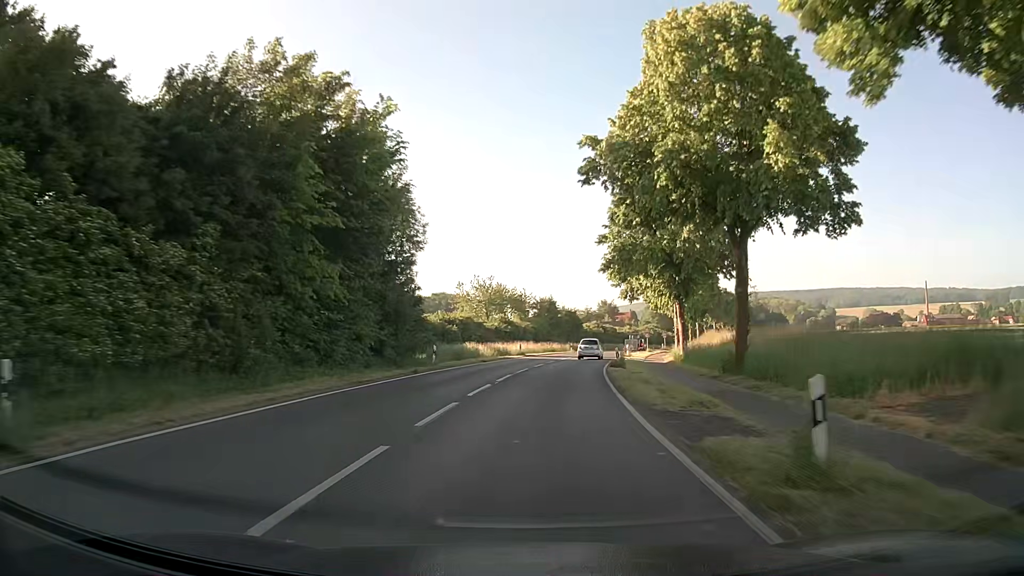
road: secondary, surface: asphalt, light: Day
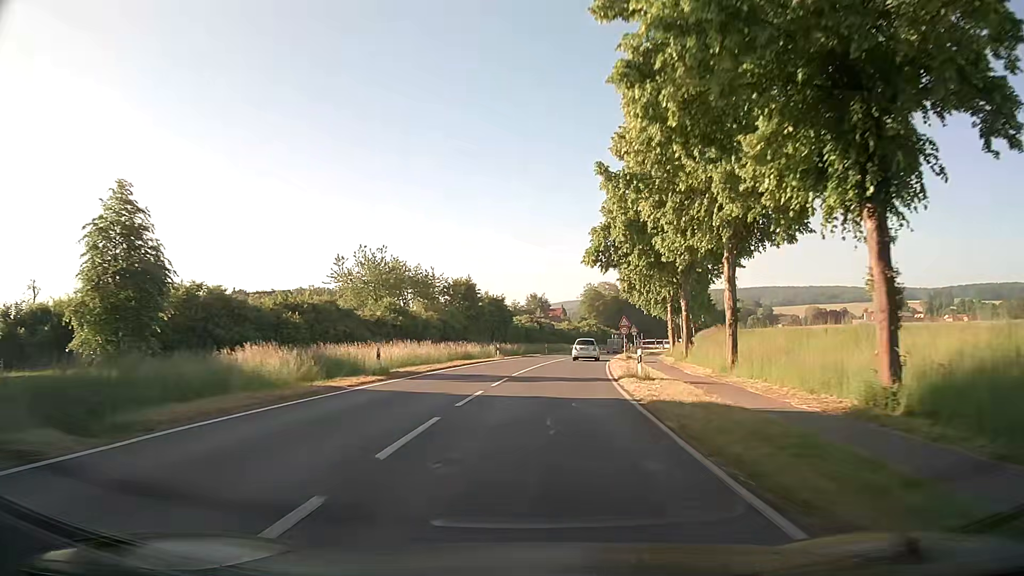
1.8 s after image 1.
(+1.8, +33.0) m; +6°
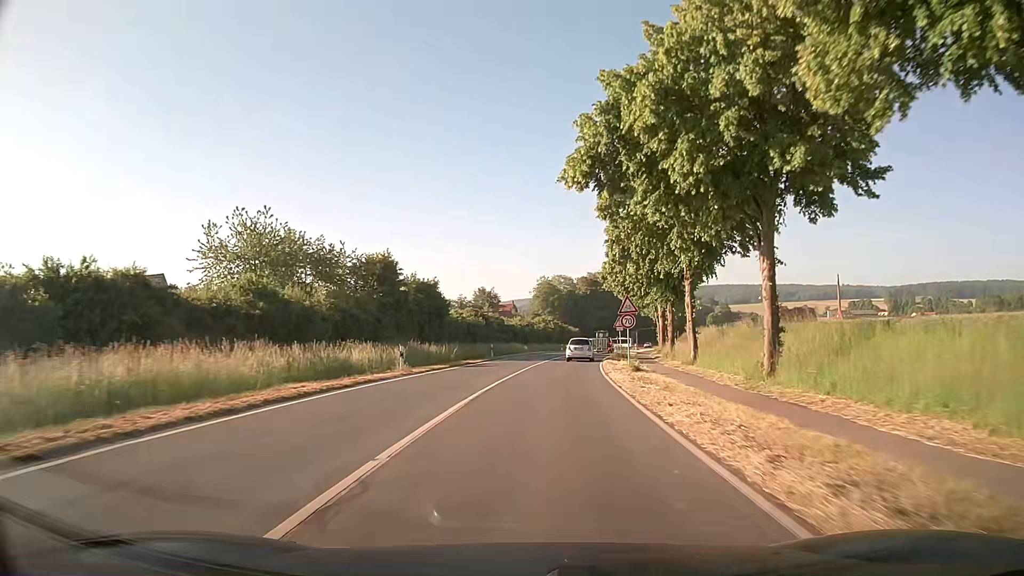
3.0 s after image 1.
(+0.7, +21.9) m; +4°
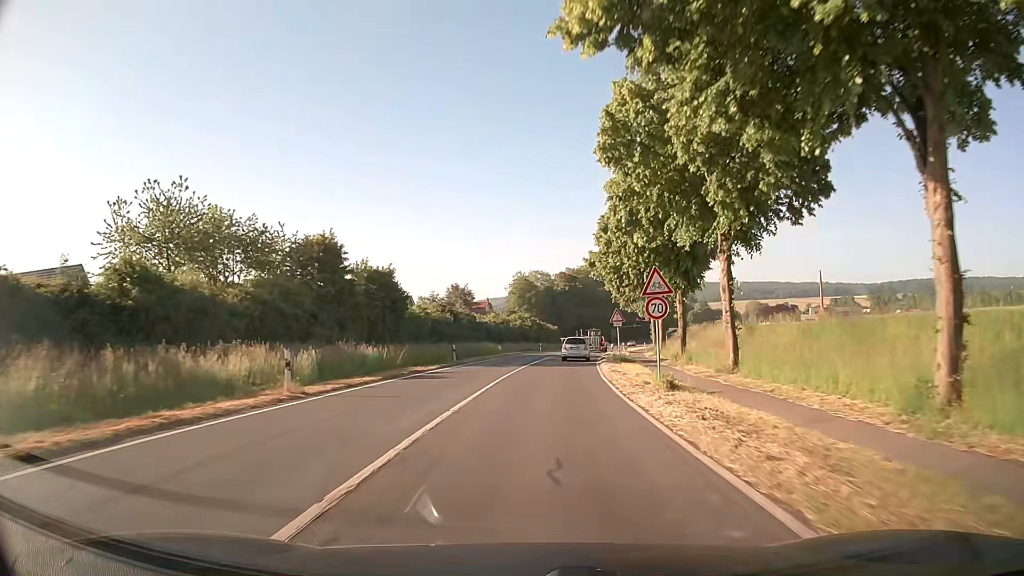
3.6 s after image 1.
(+0.2, +10.8) m; +2°
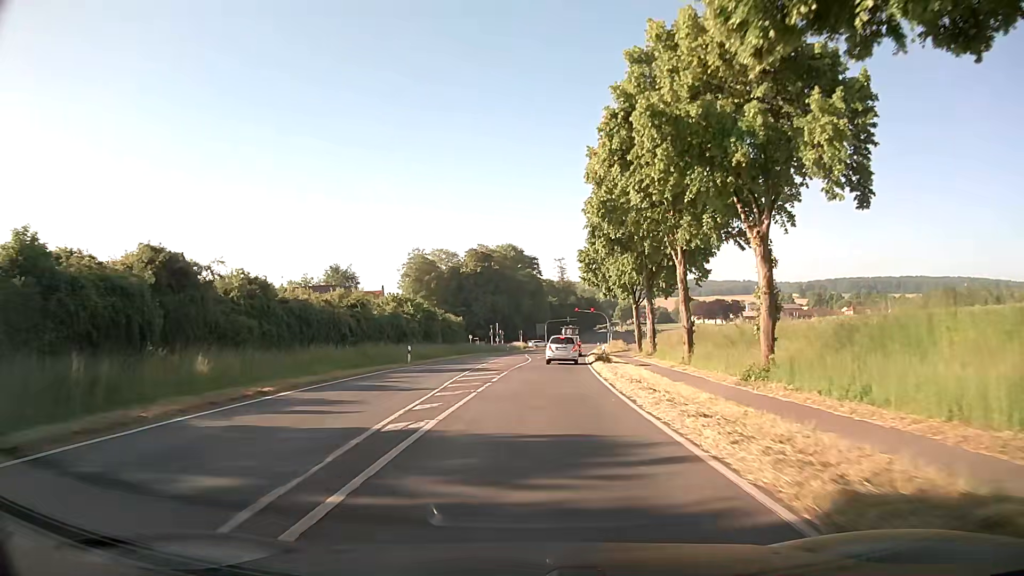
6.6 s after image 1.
(+3.1, +50.5) m; +7°
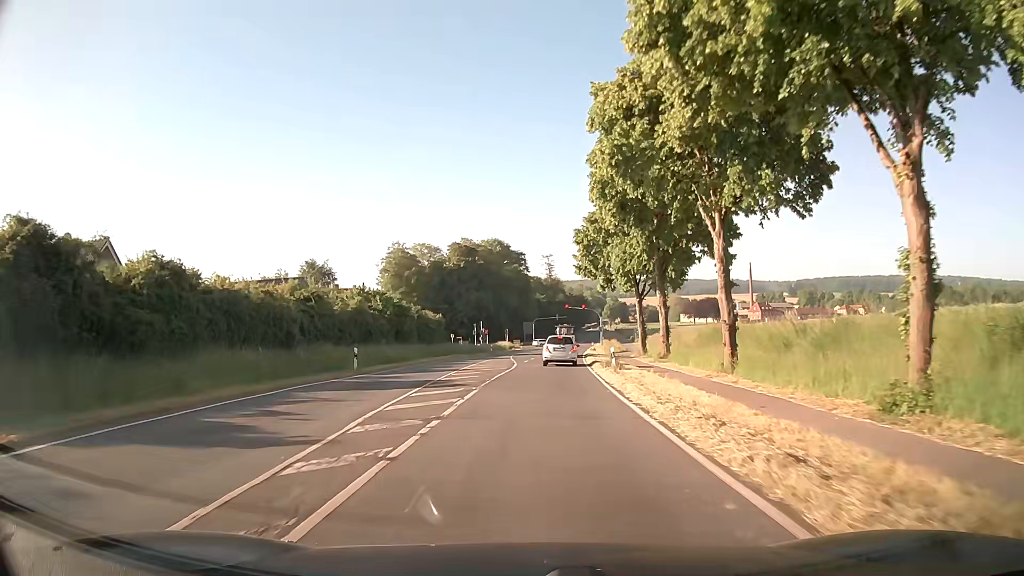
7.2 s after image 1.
(+0.1, +9.3) m; +1°
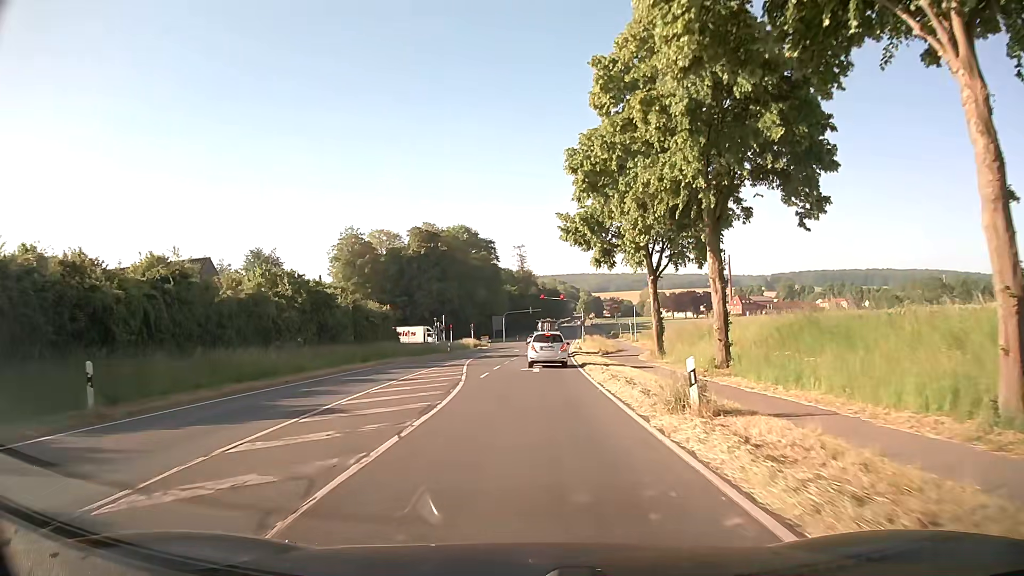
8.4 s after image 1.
(+0.4, +17.2) m; +2°
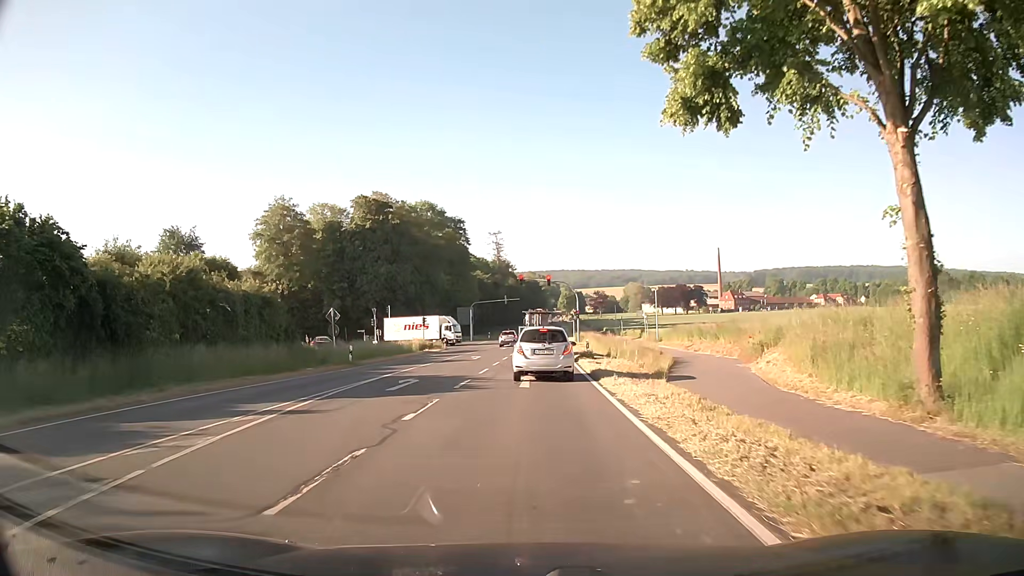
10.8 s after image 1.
(+0.6, +28.4) m; +2°
(0, +10) (0, +20) (0, +30) (0, +40) (0, +50) (+1, +60) (+1, +70) (+2, +80) (+2, +90) (+2, +100) m
